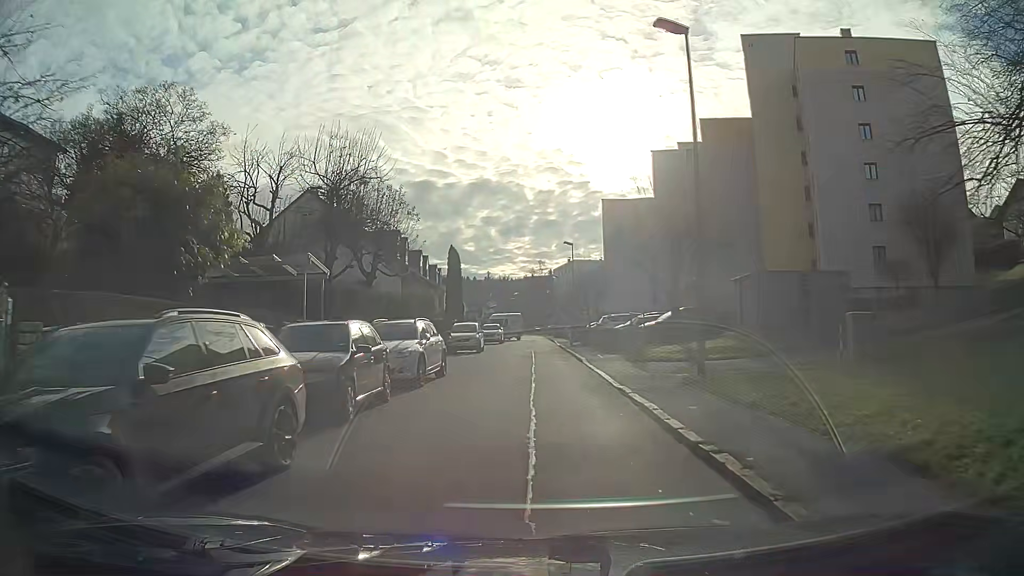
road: residential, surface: asphalt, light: Day
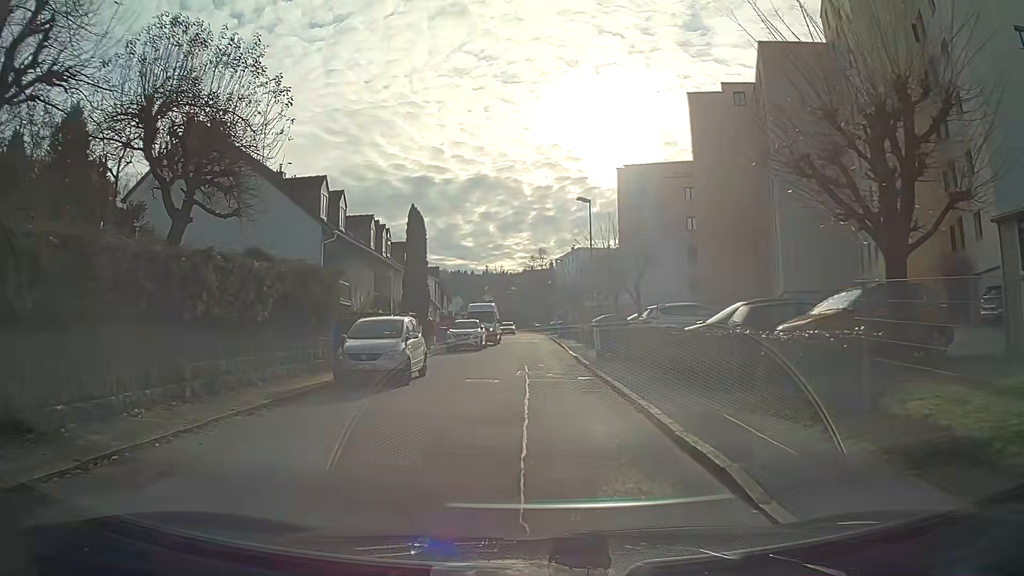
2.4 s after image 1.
(0.0, +18.8) m; -1°
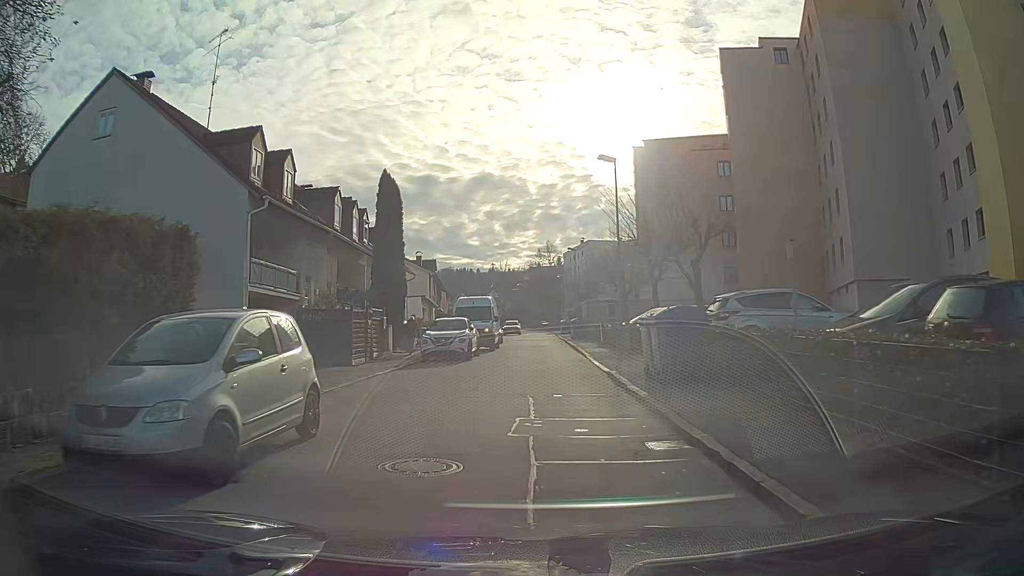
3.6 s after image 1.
(0.0, +9.4) m; 0°
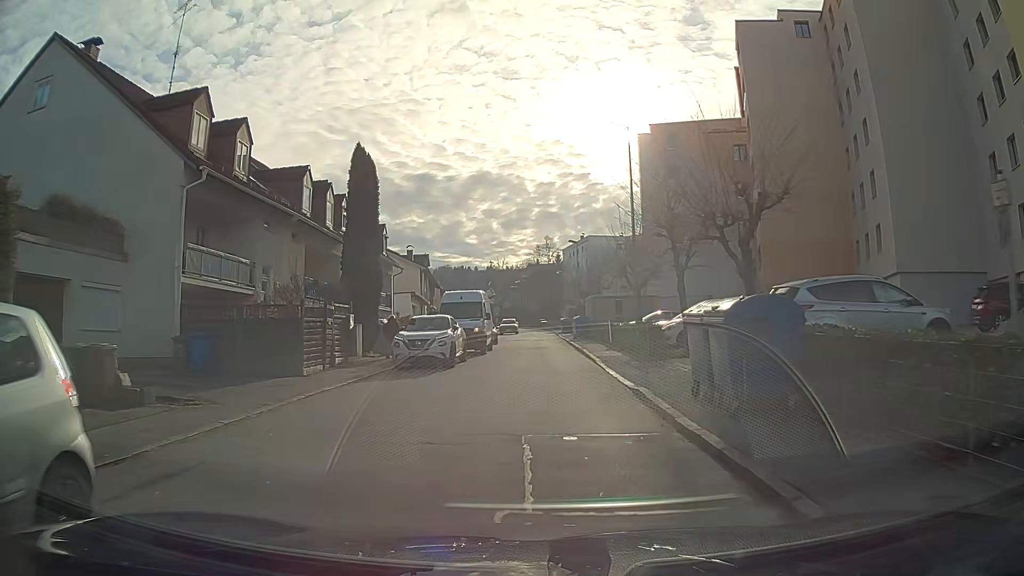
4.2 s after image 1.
(0.0, +4.7) m; 0°
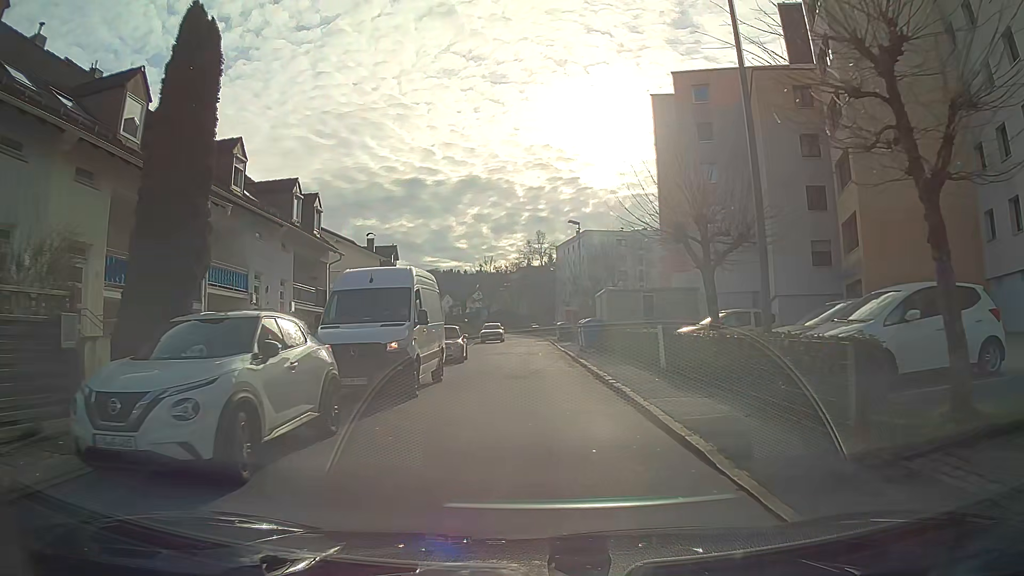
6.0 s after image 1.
(+0.1, +14.0) m; 0°
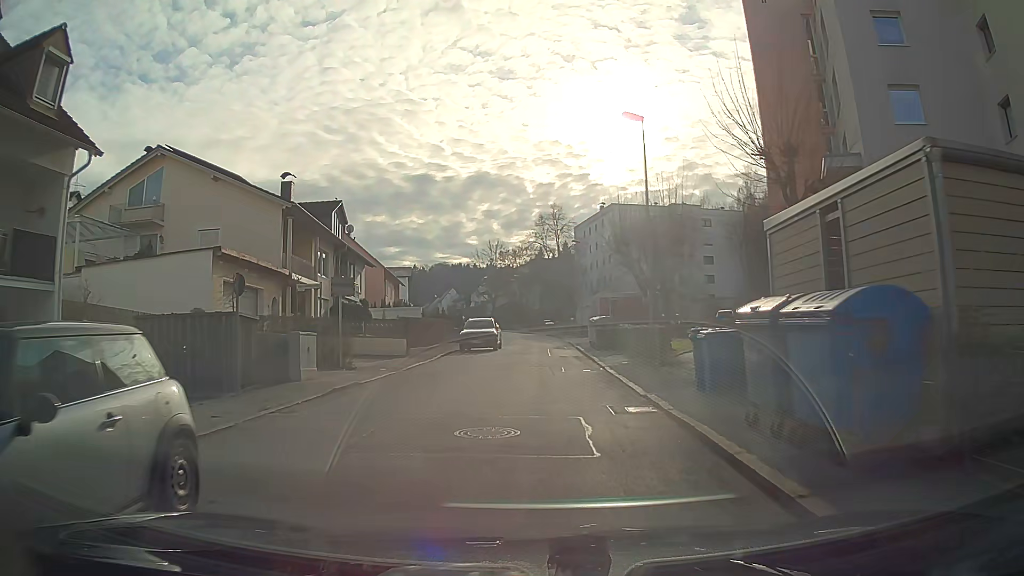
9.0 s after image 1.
(-0.1, +23.3) m; 0°
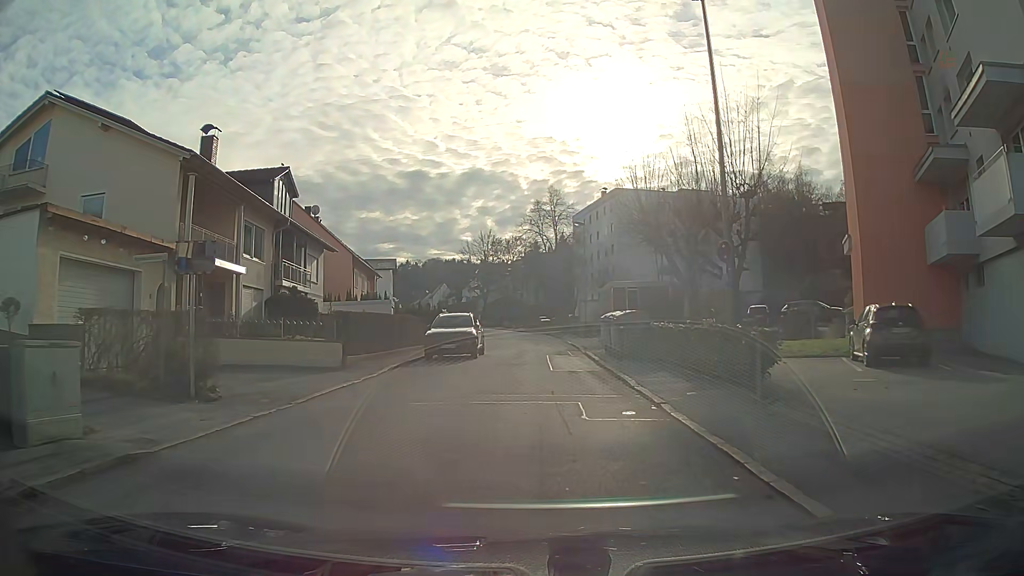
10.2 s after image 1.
(0.0, +9.3) m; 0°
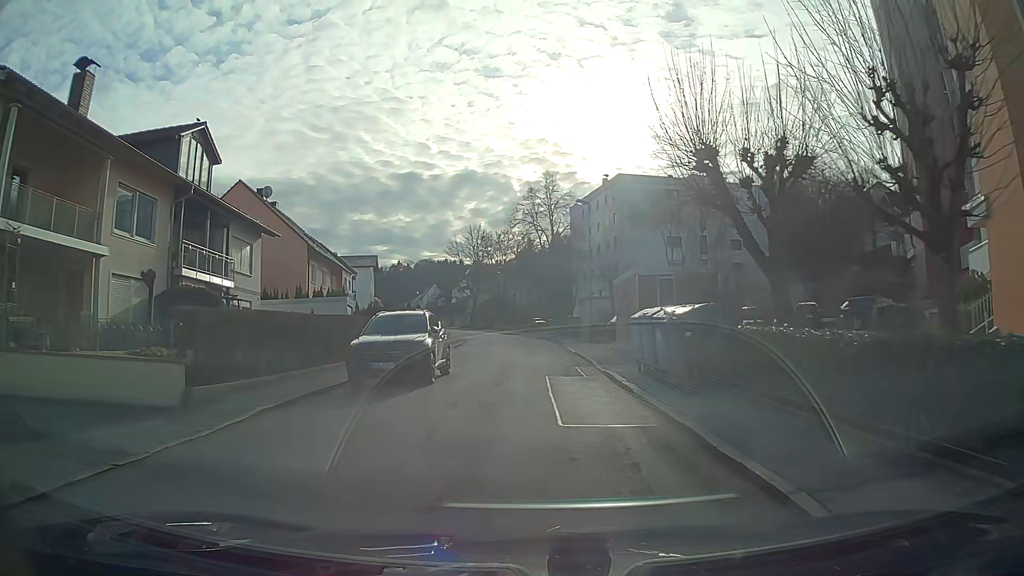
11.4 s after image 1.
(0.0, +9.3) m; 0°
(0, +10) (0, +20) (0, +30) (0, +40) (-1, +50) (-2, +60) (-4, +70) (-5, +80) (-8, +89) (-10, +99) m
